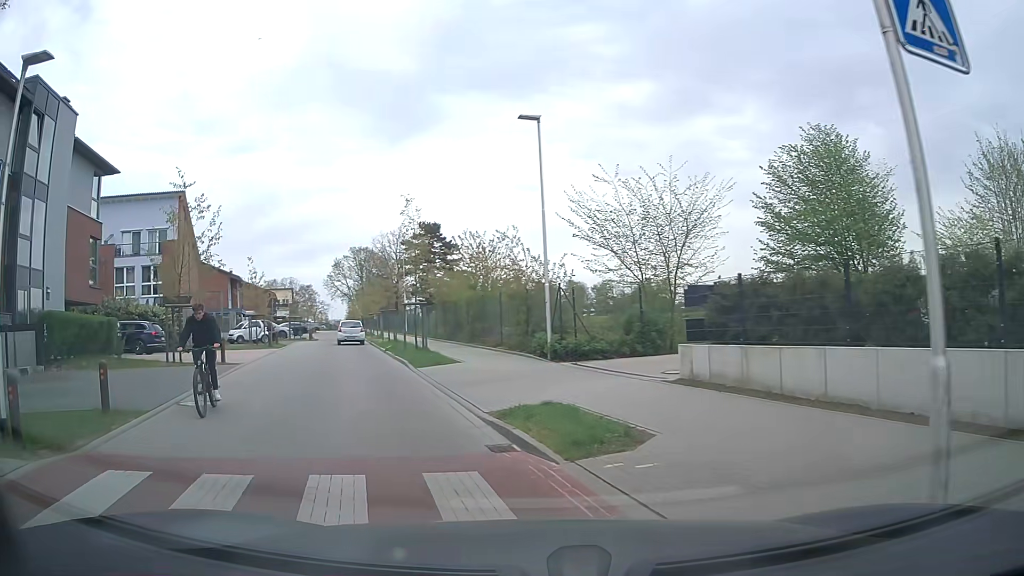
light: Day
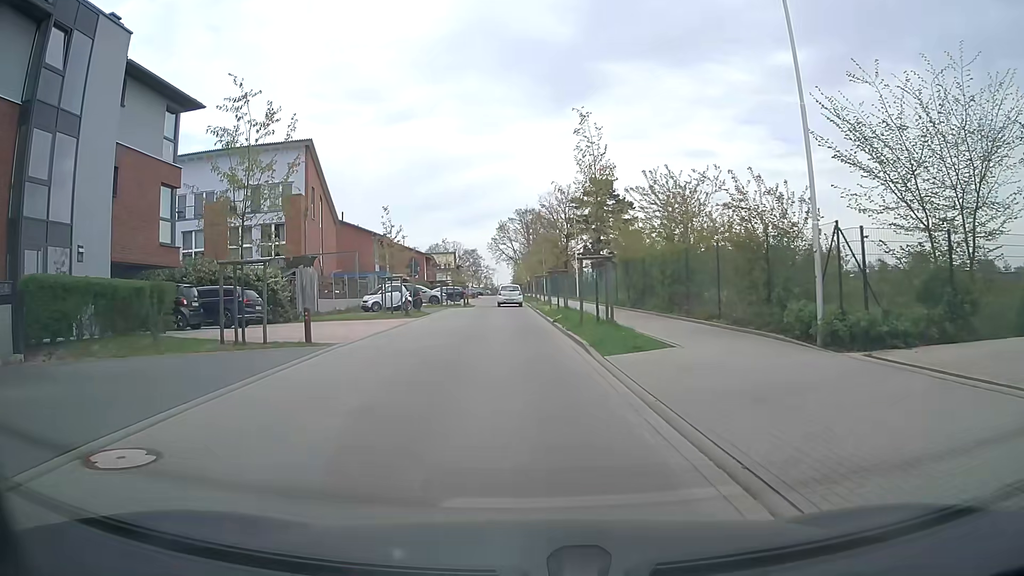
(-1.1, +7.3) m; -15°
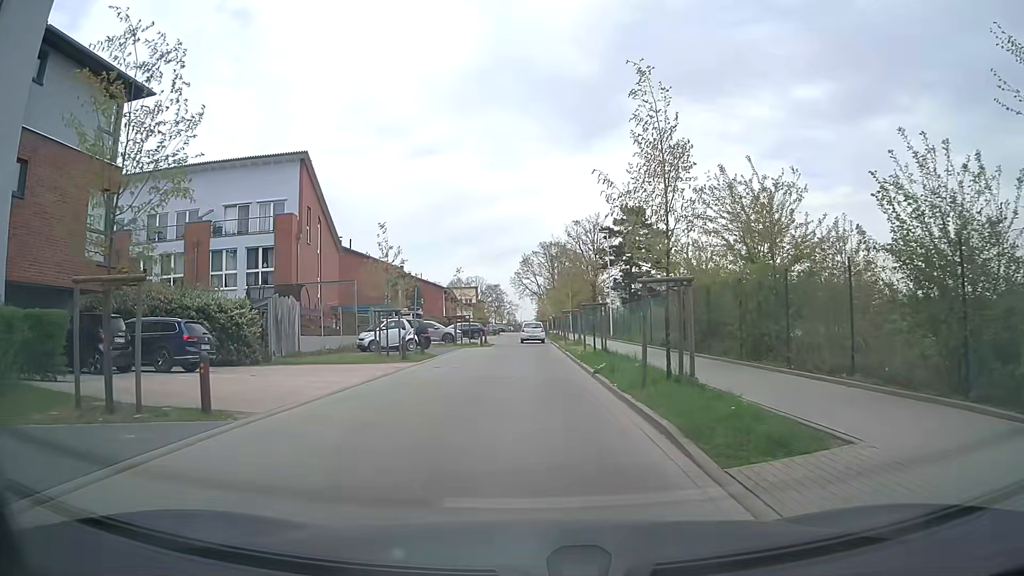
(-0.1, +6.3) m; -1°
(0, +10) (0, +20) (0, +30) (0, +40) (0, +50) (-1, +60) (-1, +70) (-2, +80) (-2, +90) (-2, +100) m
